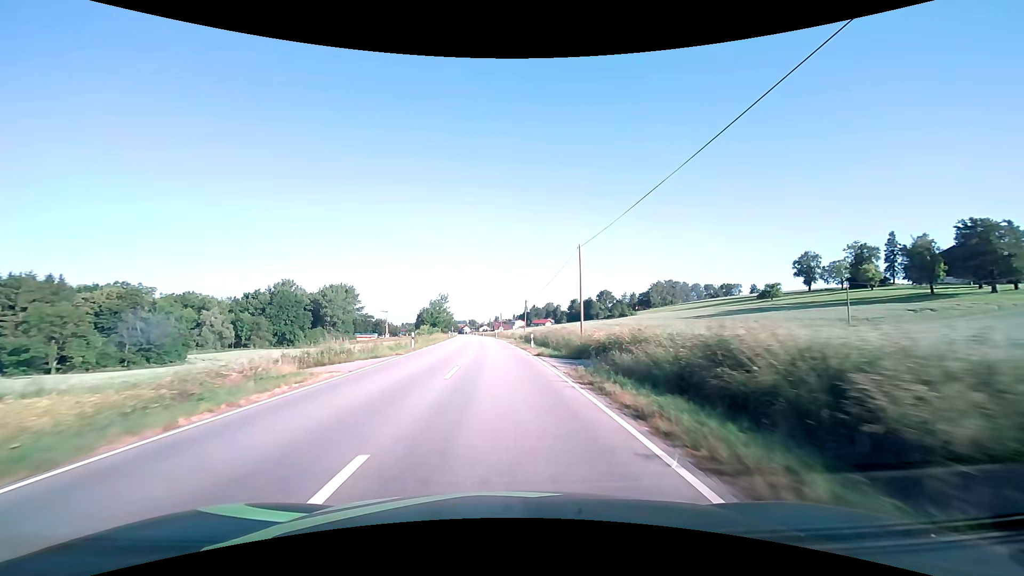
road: secondary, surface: asphalt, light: Day
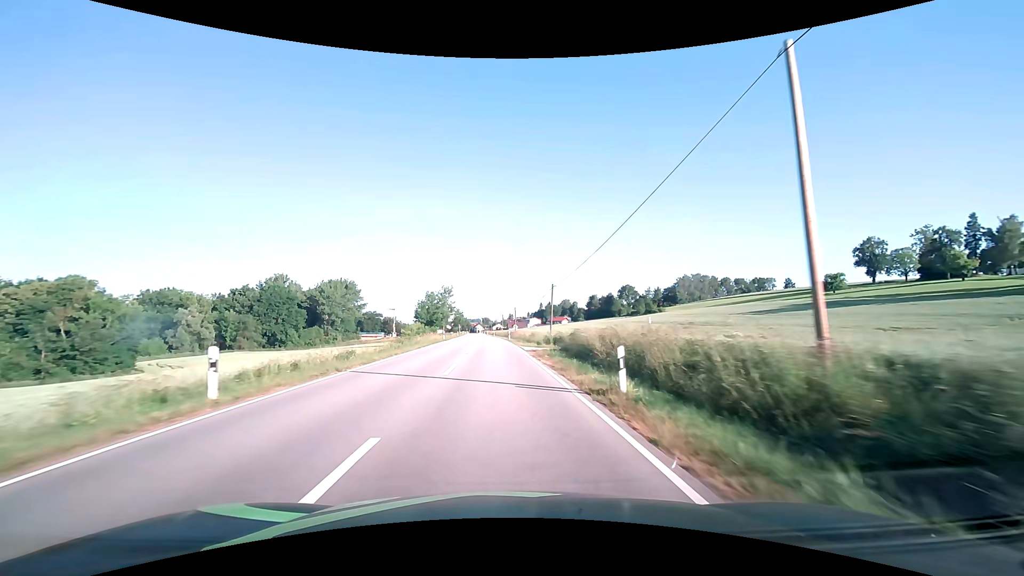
(-0.3, +23.2) m; -2°
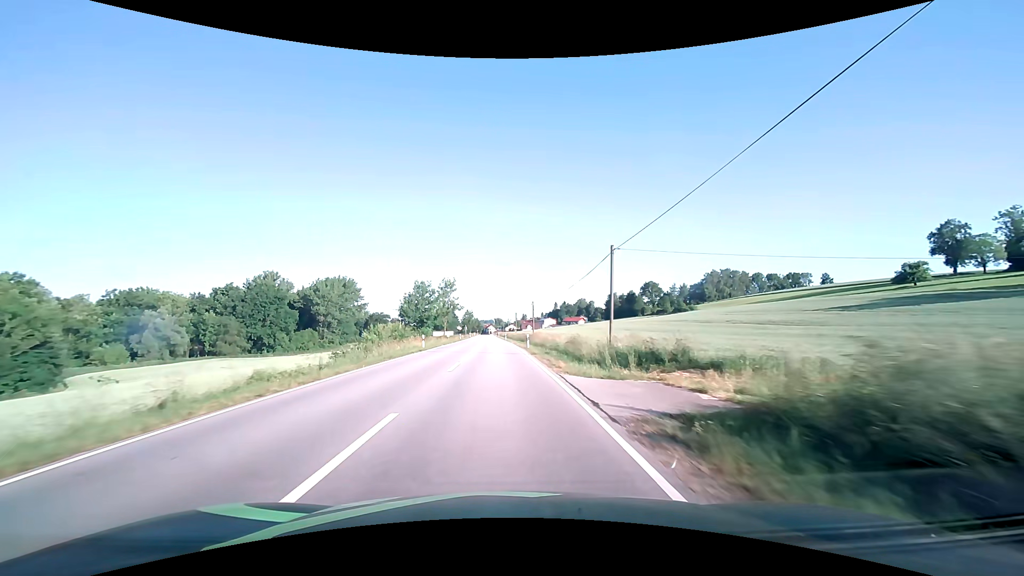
(-0.3, +22.2) m; -1°
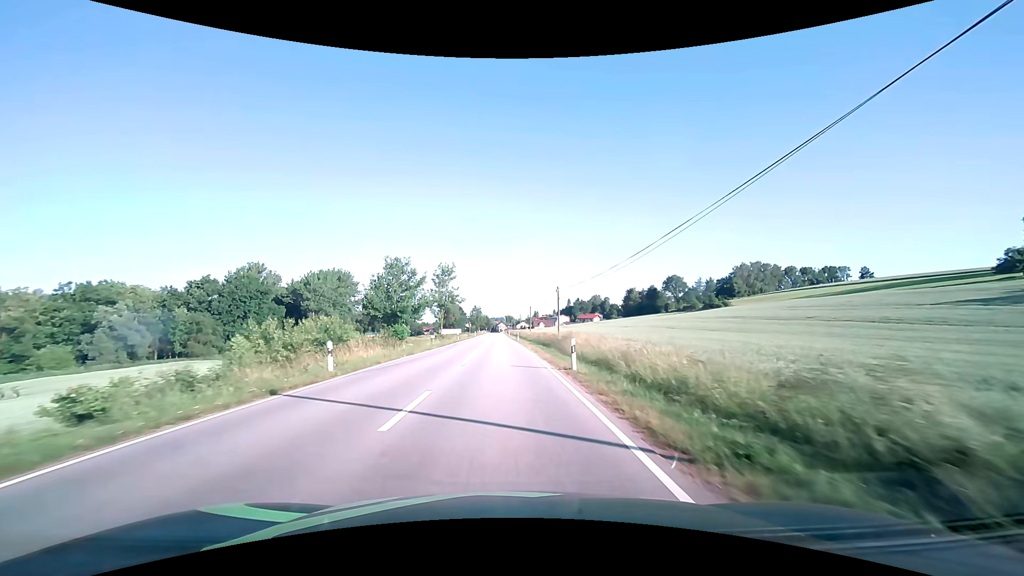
(-0.2, +21.2) m; -1°
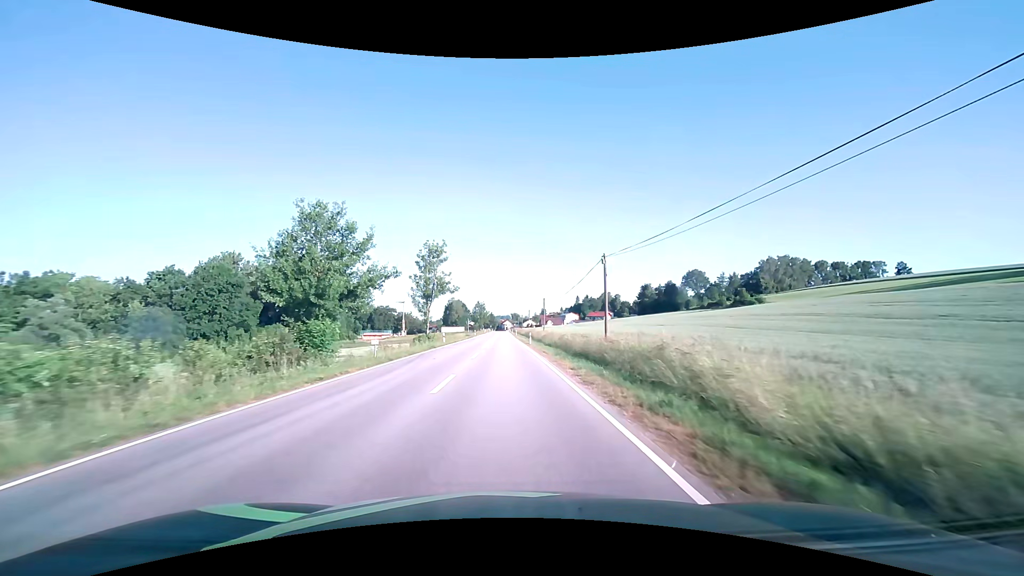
(-0.2, +20.2) m; -1°
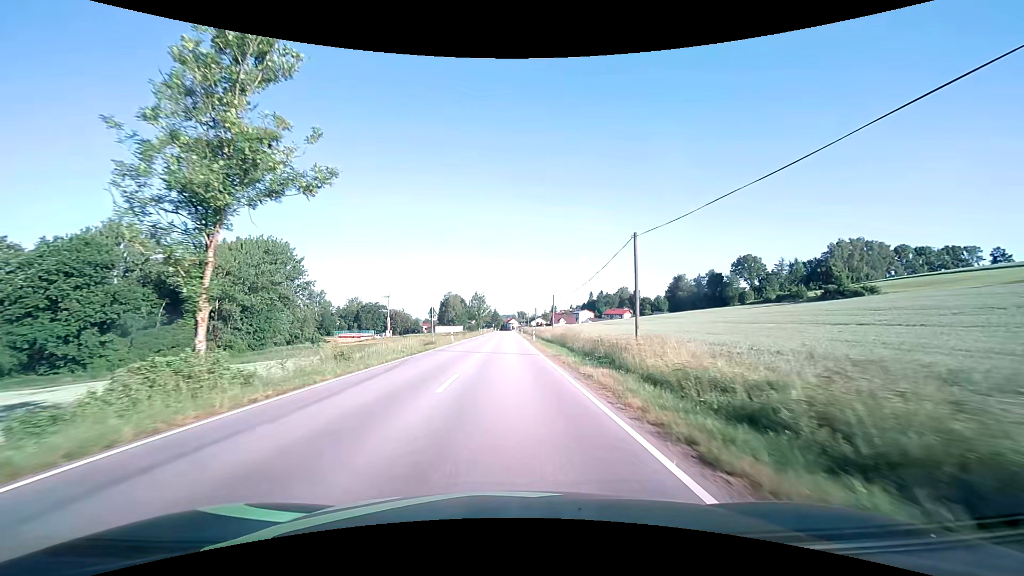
(-0.3, +47.8) m; -1°
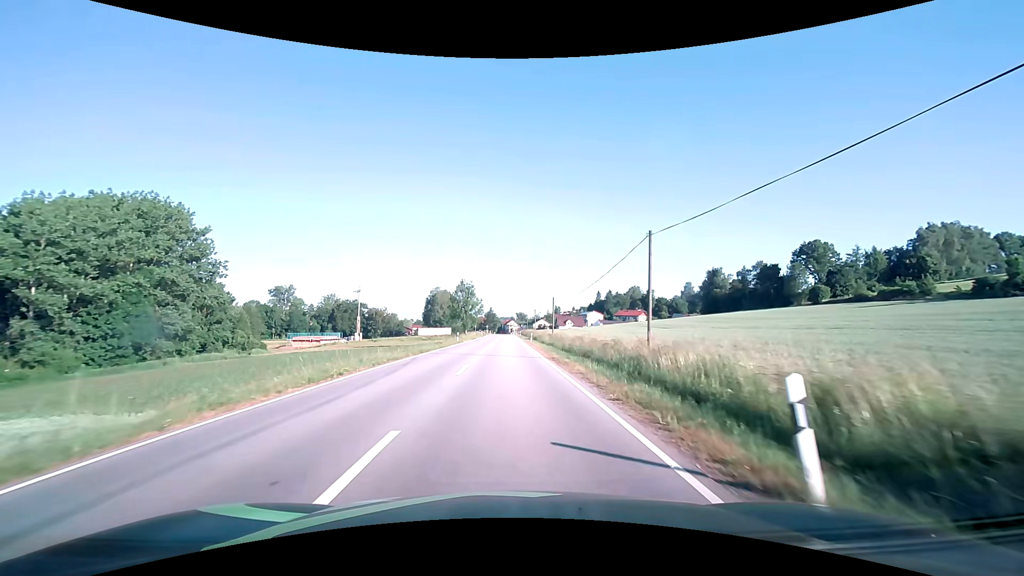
(+0.1, +43.7) m; 0°
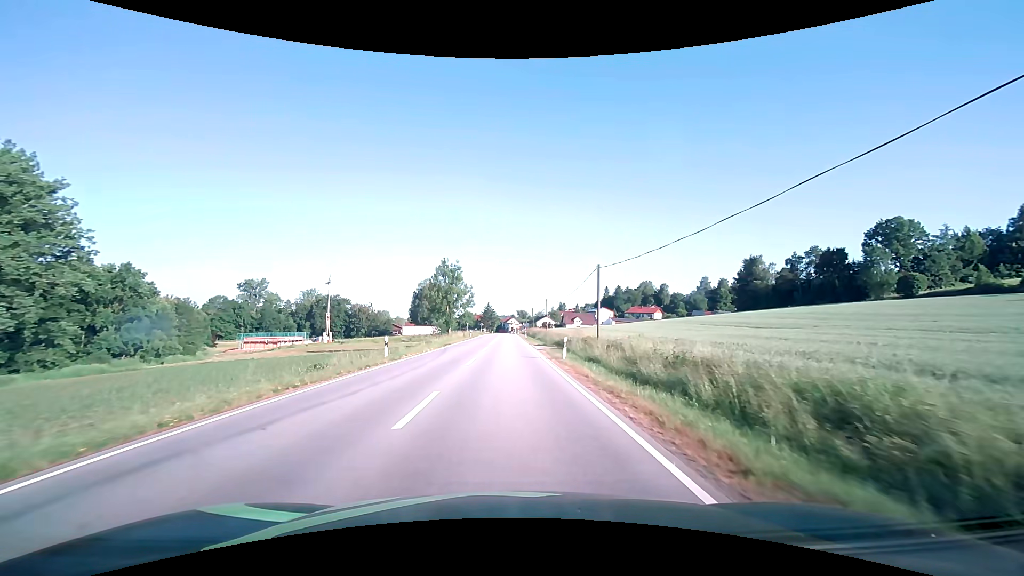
(+0.1, +31.8) m; 0°
(0, +10) (0, +20) (0, +30) (0, +40) (0, +50) (0, +60) (0, +70) (0, +80) (0, +90) (0, +100) m
